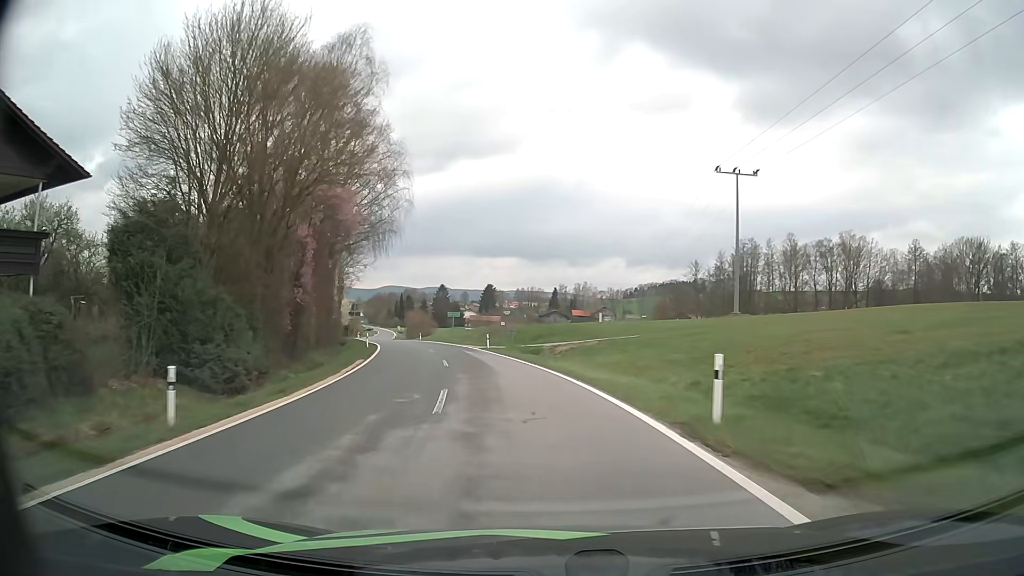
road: tertiary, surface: asphalt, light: Day
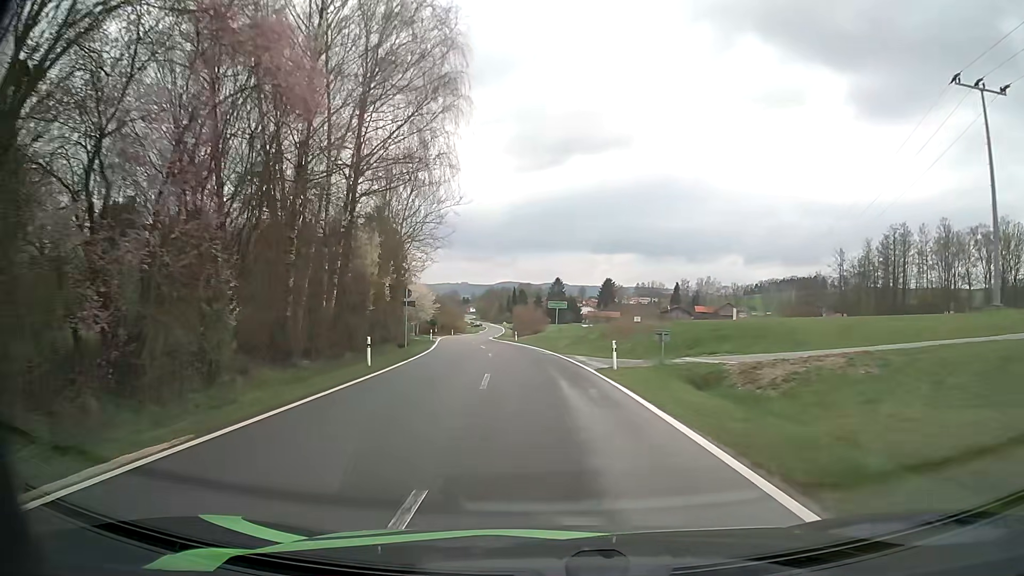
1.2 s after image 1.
(-1.9, +20.7) m; -10°
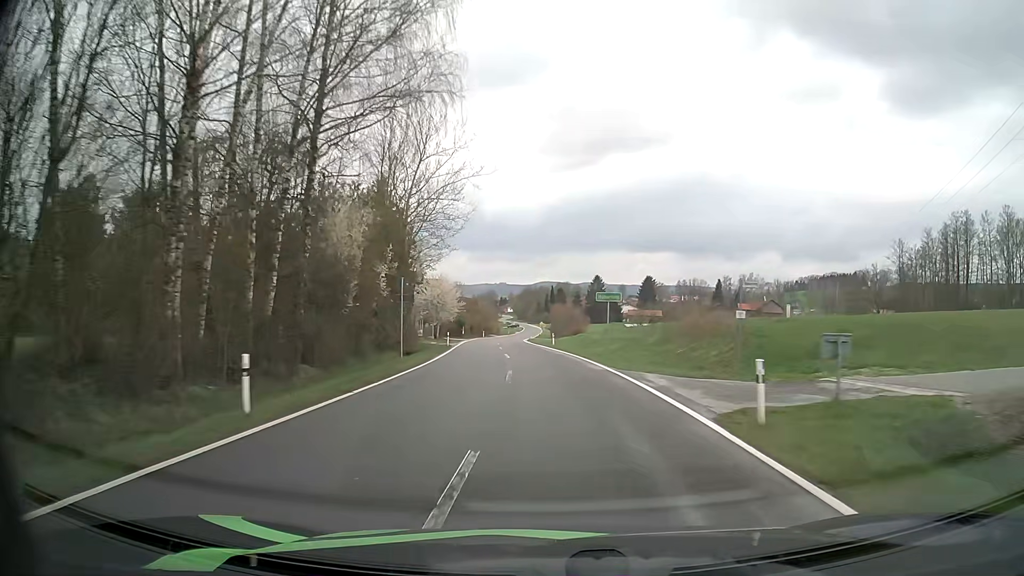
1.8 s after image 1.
(-0.4, +10.7) m; -4°
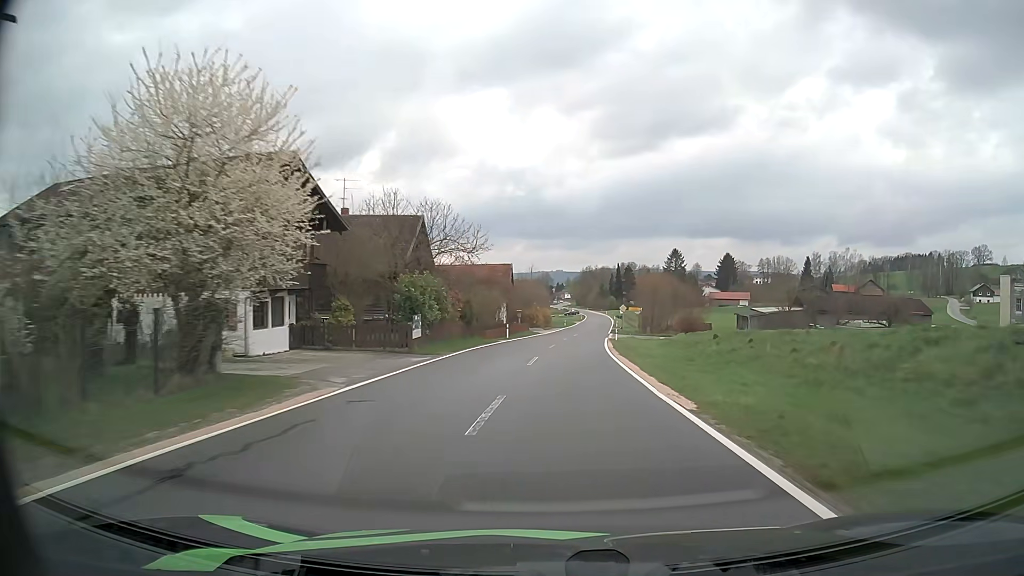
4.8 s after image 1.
(-3.2, +56.1) m; -5°
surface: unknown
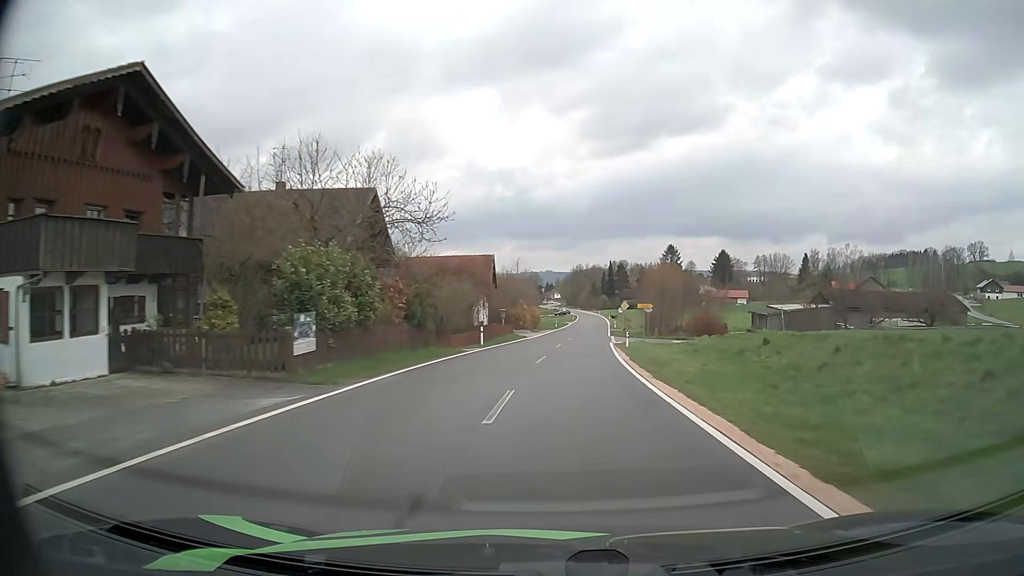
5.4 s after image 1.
(+0.1, +11.1) m; +1°
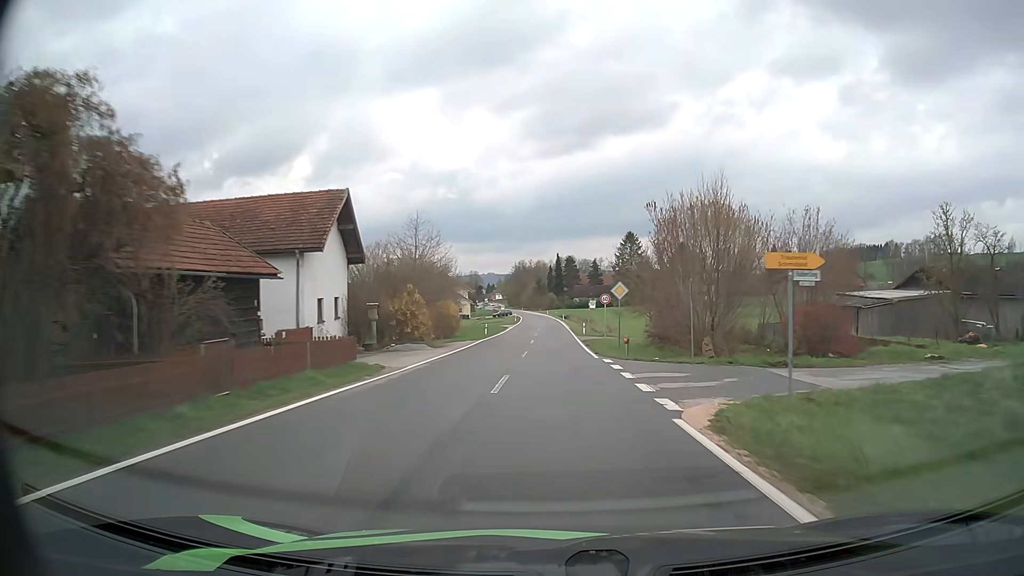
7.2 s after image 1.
(+1.2, +32.7) m; +5°
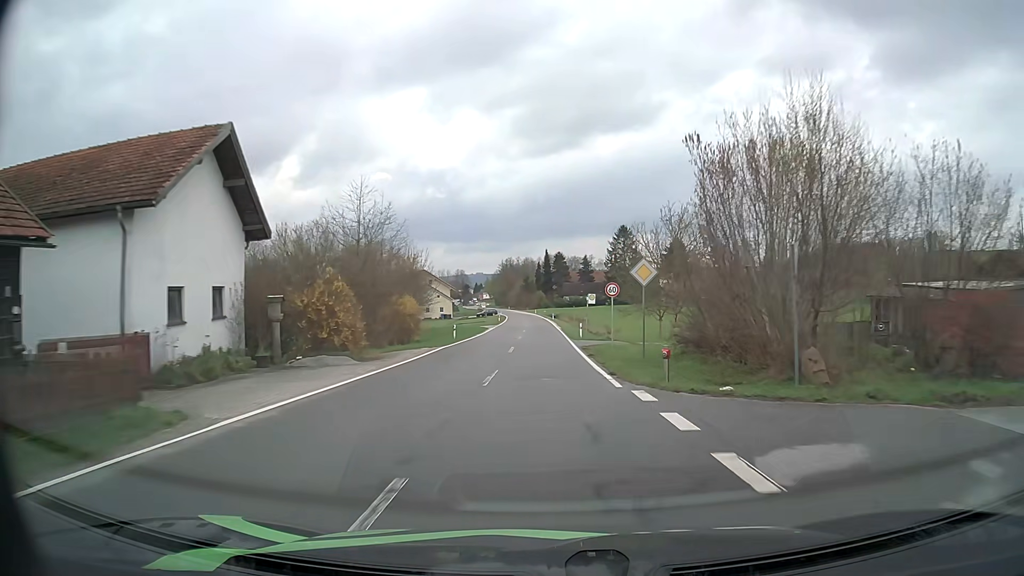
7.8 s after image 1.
(+0.2, +11.0) m; +1°
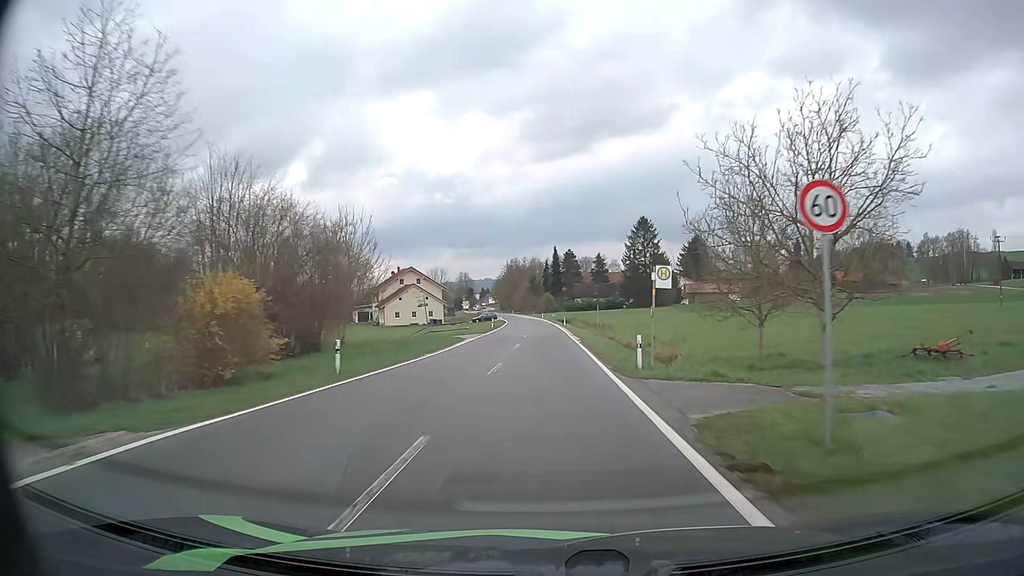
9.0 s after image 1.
(-0.1, +22.4) m; -1°
(0, +10) (0, +20) (0, +30) (0, +40) (0, +50) (-1, +60) (-1, +70) (-1, +80) (-2, +90) (-2, +100) m
